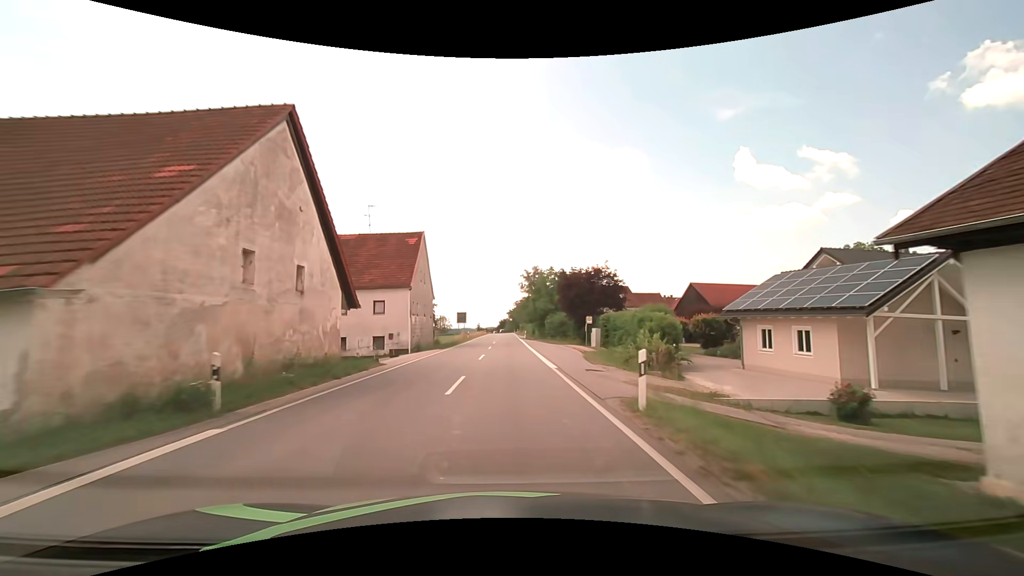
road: secondary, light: Day
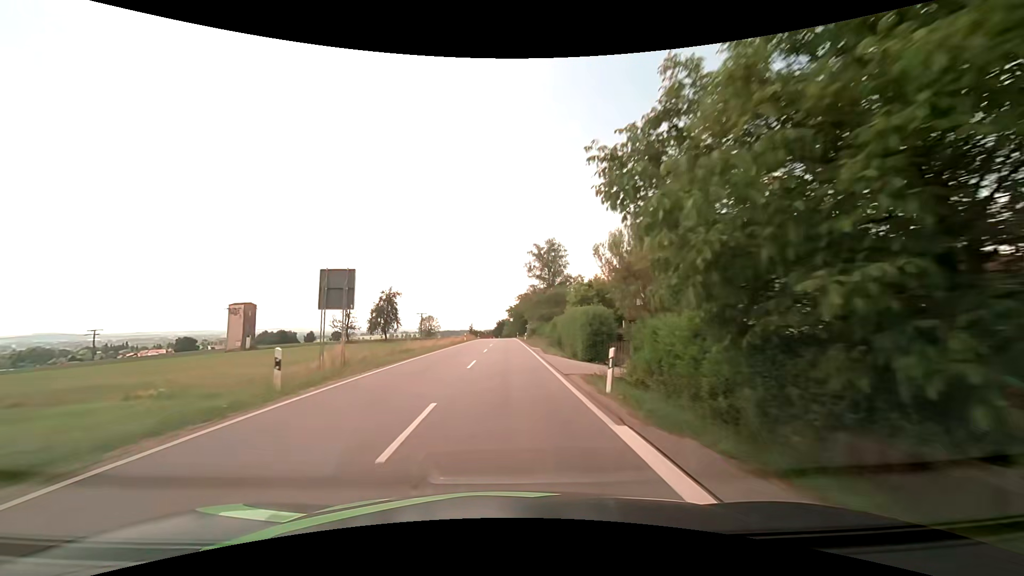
(0.0, +53.6) m; 0°
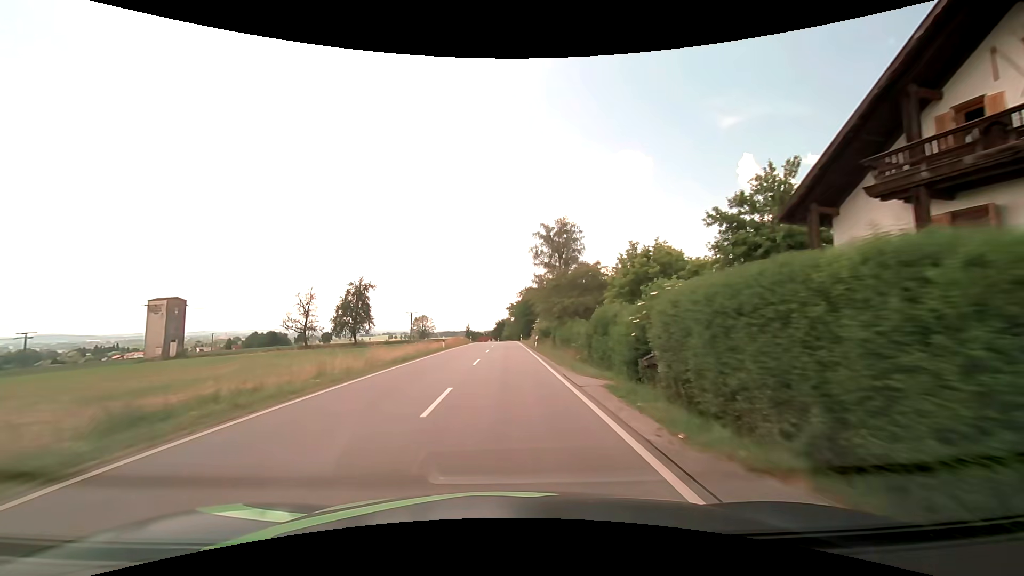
(-0.1, +21.4) m; 0°
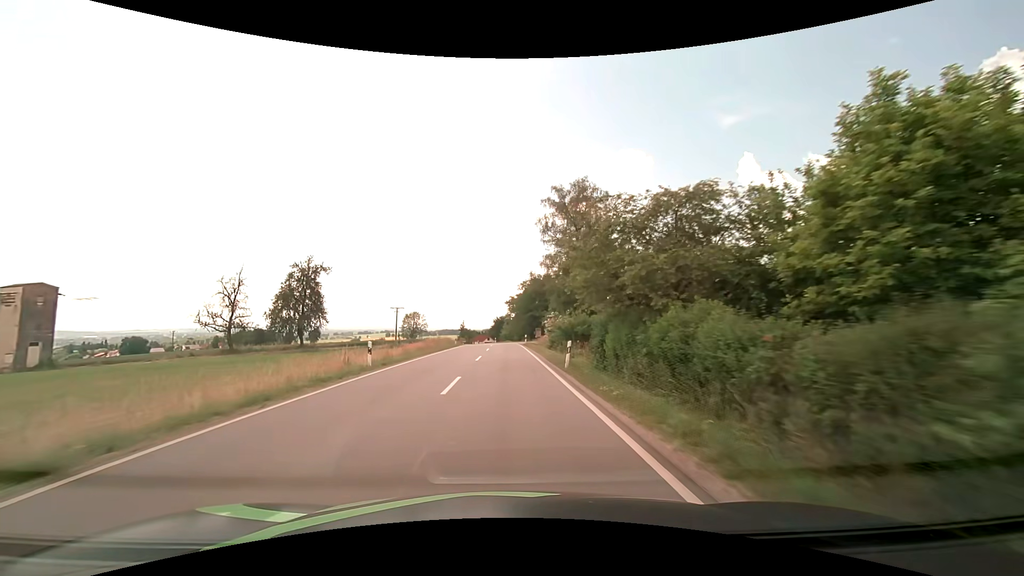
(0.0, +21.5) m; 0°
(0, +10) (0, +20) (0, +30) (0, +40) (0, +50) (-1, +60) (-1, +70) (-2, +80) (-3, +90) (-4, +100) m
